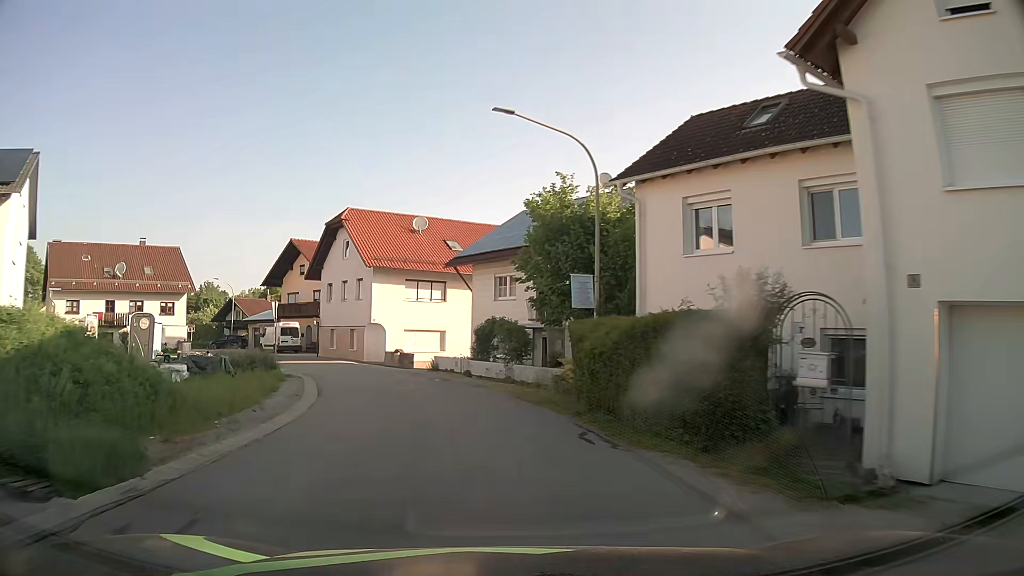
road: tertiary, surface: asphalt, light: Day
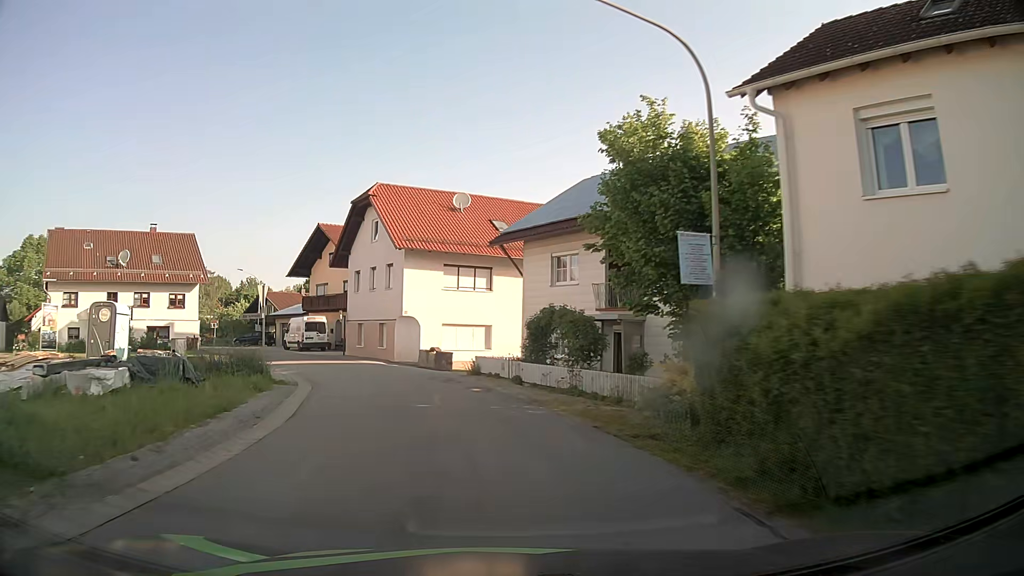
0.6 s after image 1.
(-0.3, +6.4) m; -5°
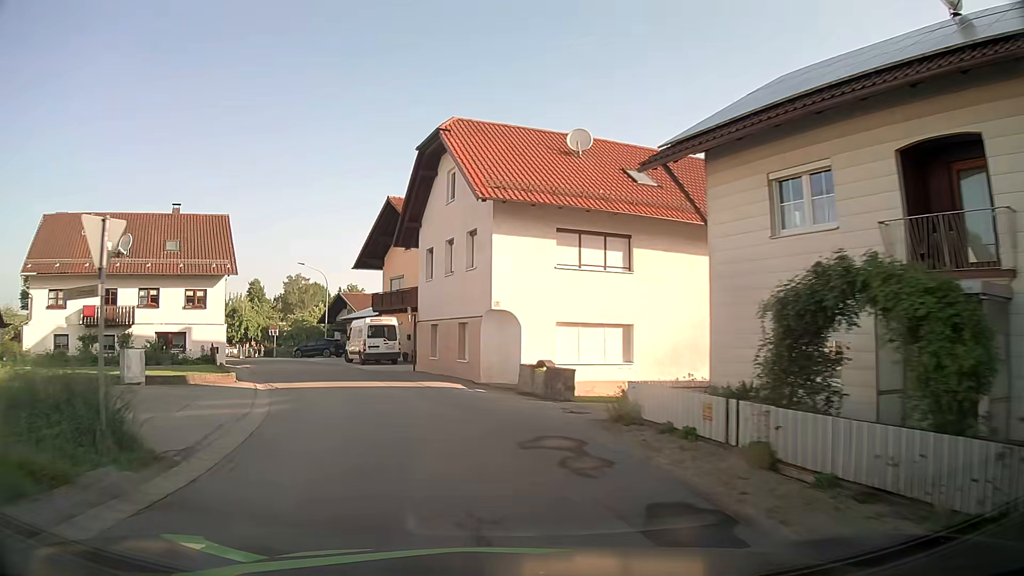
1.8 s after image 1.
(-1.0, +12.8) m; -9°
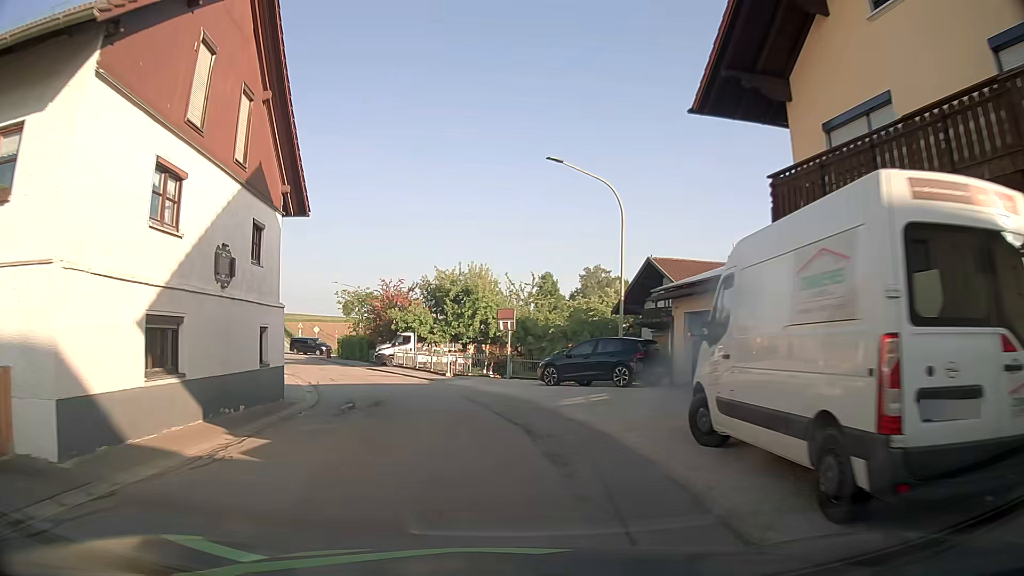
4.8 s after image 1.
(-7.3, +30.1) m; -27°
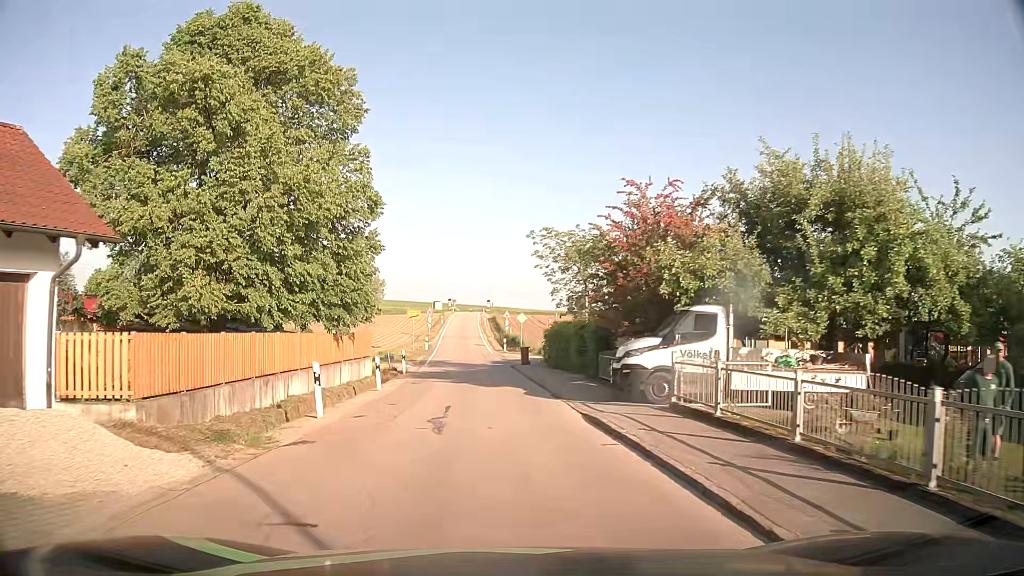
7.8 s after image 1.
(-4.8, +27.4) m; -20°
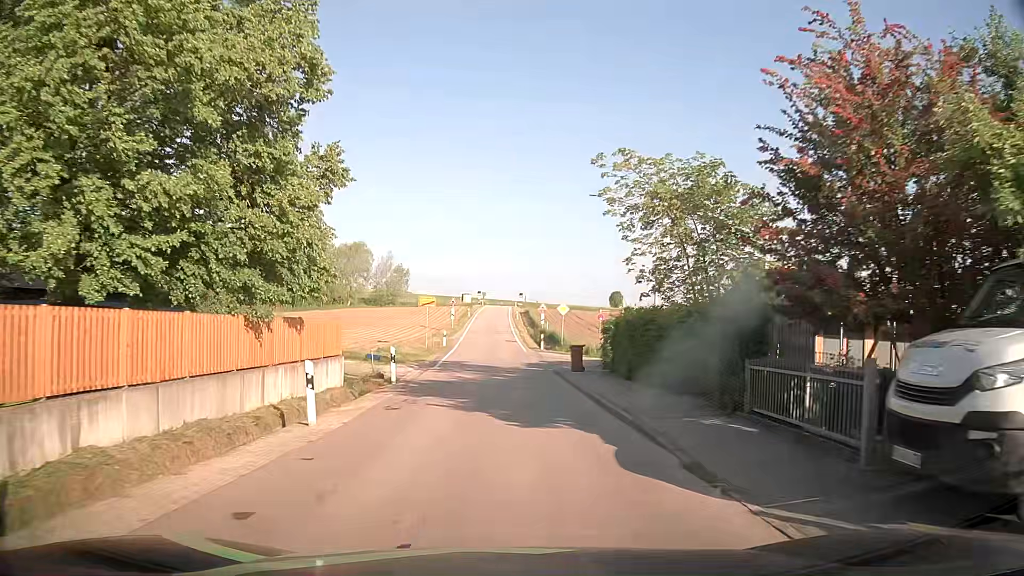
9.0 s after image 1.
(-0.3, +10.6) m; -3°
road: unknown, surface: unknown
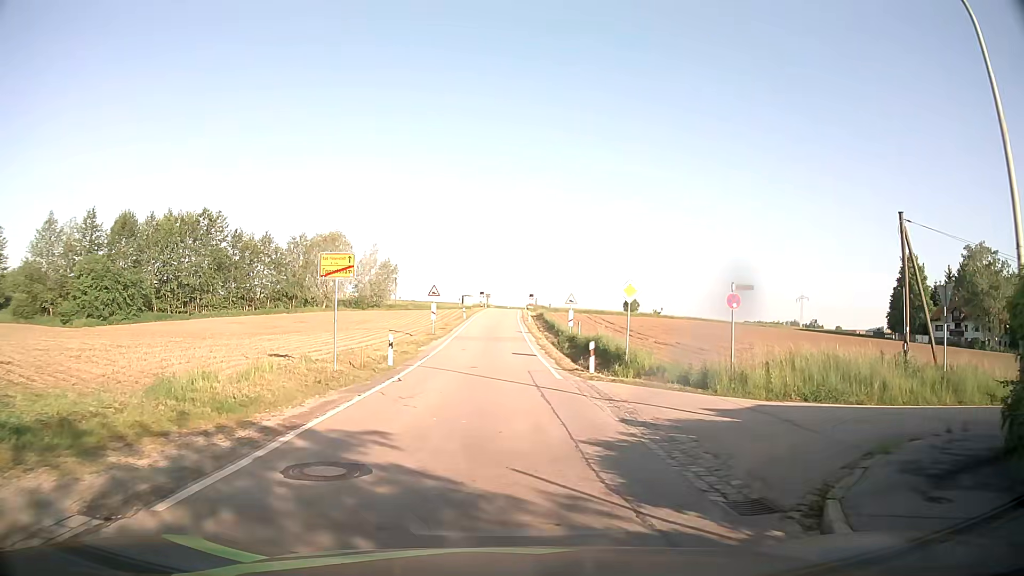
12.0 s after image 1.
(0.0, +21.9) m; 0°
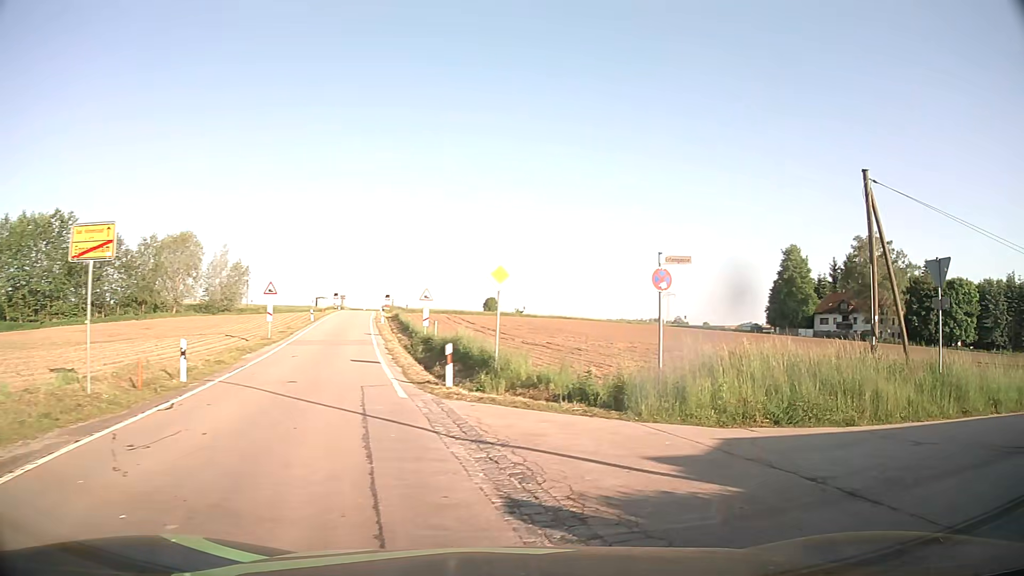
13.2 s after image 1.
(+0.3, +5.4) m; +12°
